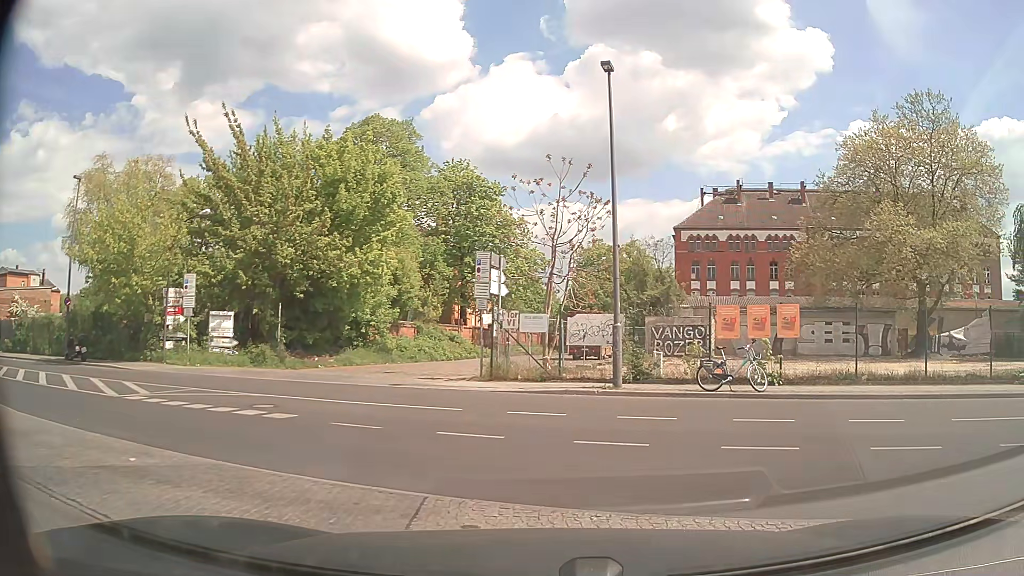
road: service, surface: asphalt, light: Day
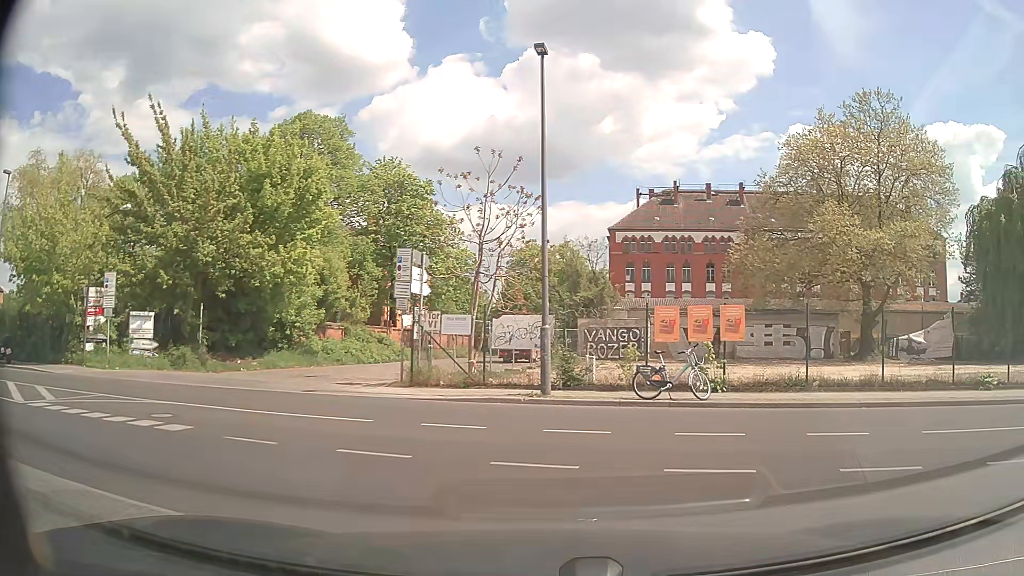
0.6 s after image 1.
(+0.1, +1.3) m; +7°
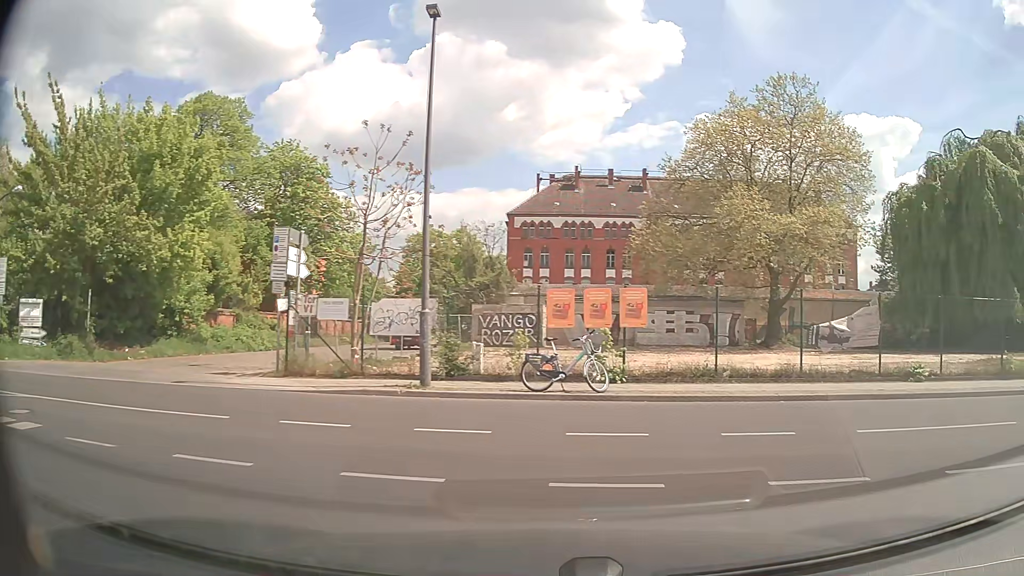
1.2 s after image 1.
(+0.1, +1.4) m; +9°
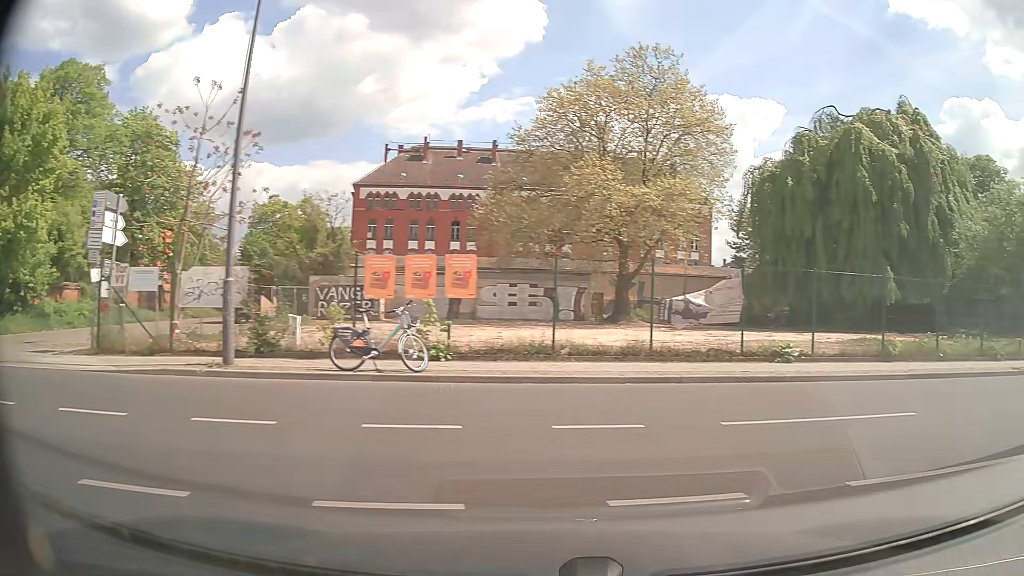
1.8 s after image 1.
(+0.2, +1.7) m; +12°
